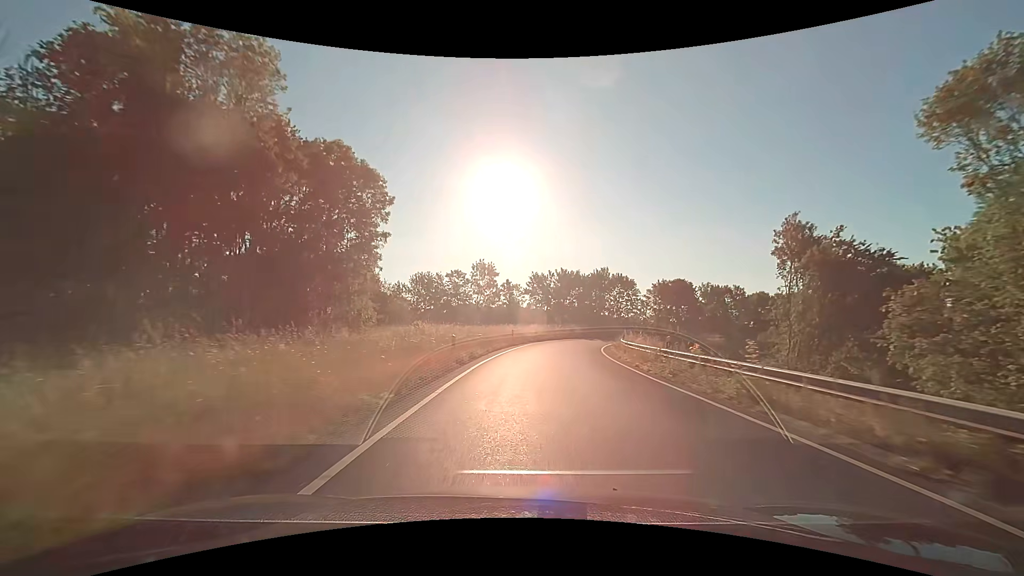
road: trunk_link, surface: asphalt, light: Day
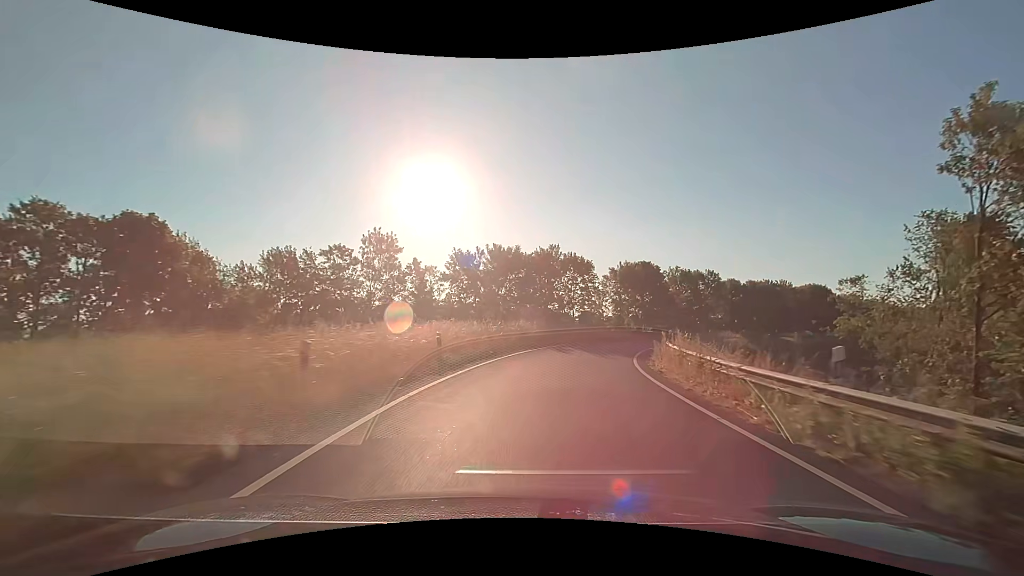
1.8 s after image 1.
(+1.2, +29.0) m; +7°
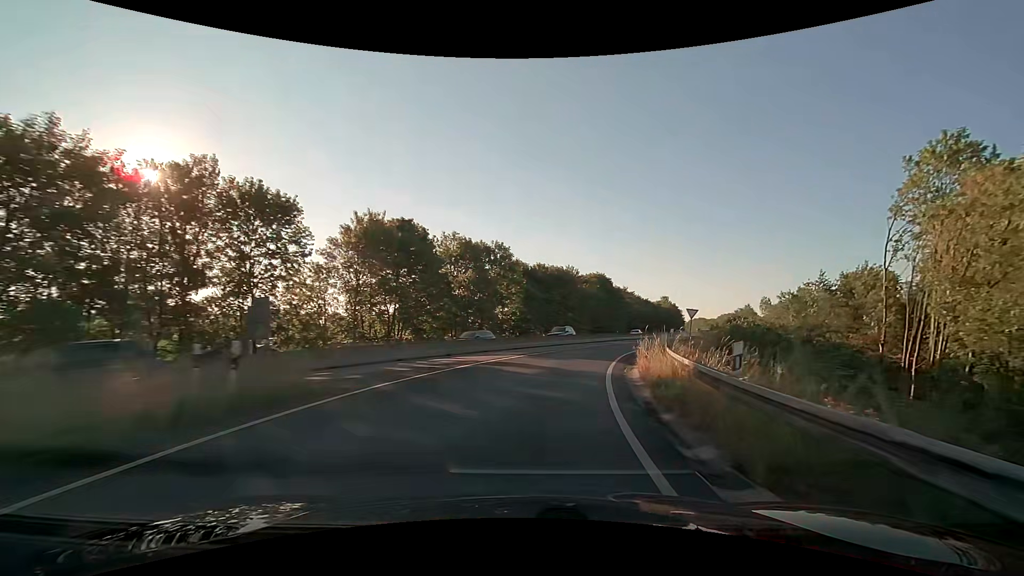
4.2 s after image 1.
(+8.2, +37.5) m; +27°
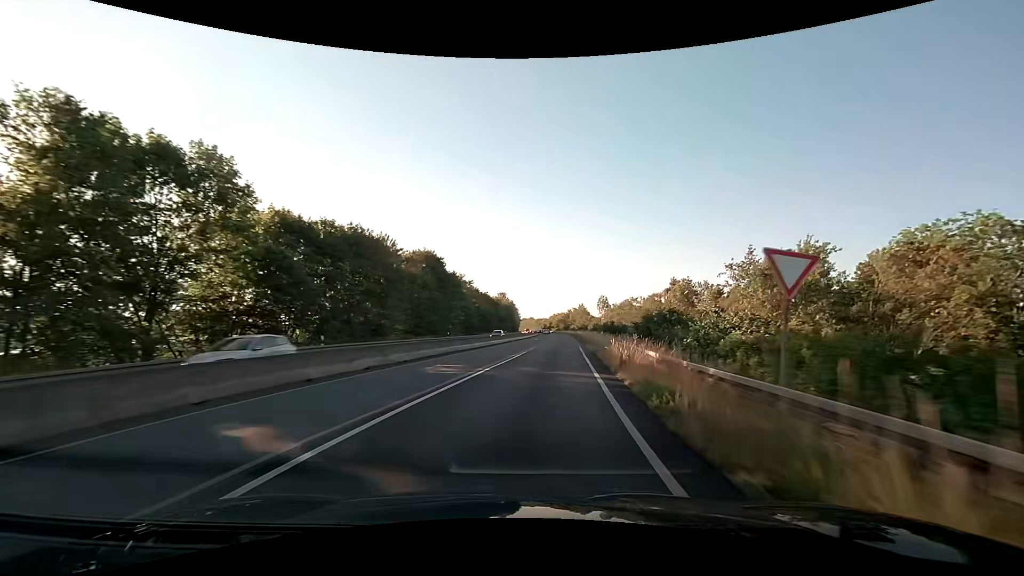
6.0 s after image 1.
(+5.5, +30.7) m; +19°
(0, +10) (+1, +20) (+2, +30) (+3, +40) (+4, +50) (+5, +60) (+6, +70) (+7, +80) (+8, +90) (+8, +100) m
